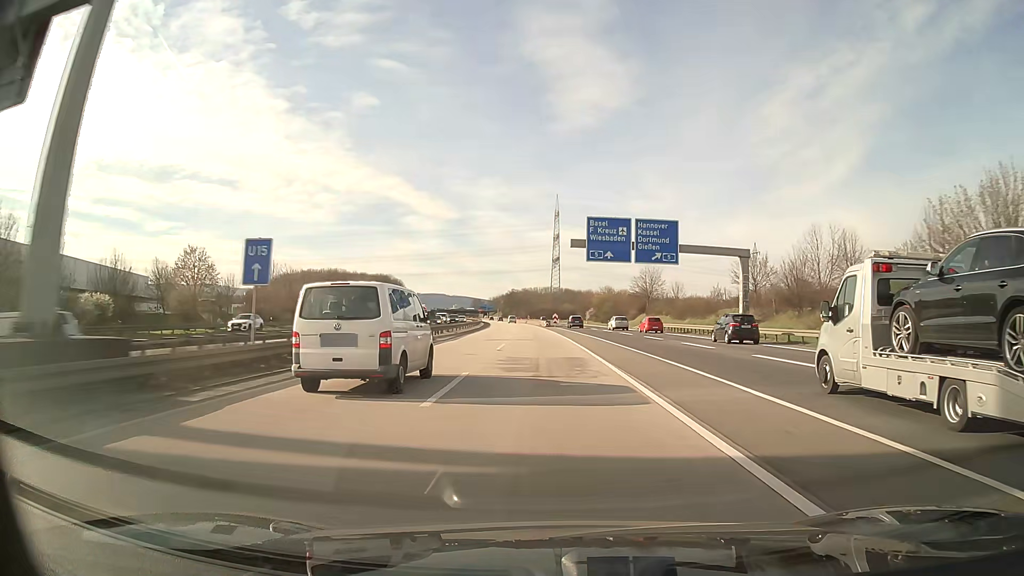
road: motorway_link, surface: asphalt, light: Day
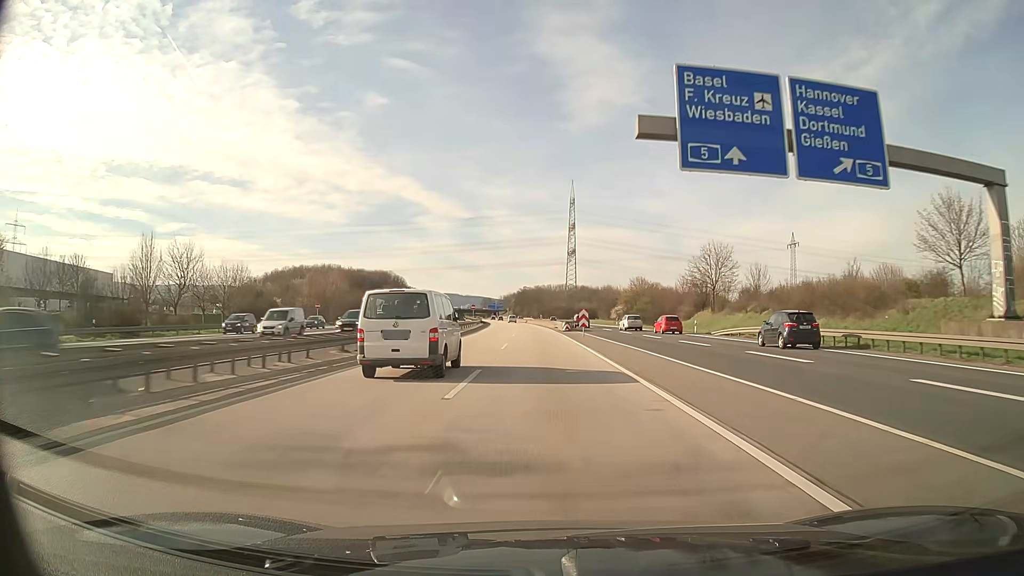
(-0.3, +34.8) m; -1°
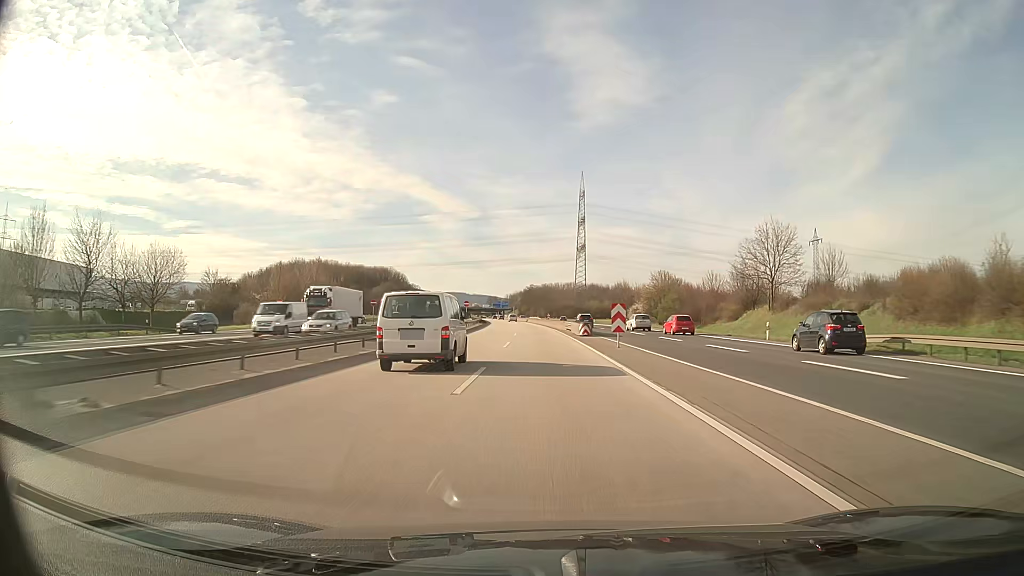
(-0.1, +17.4) m; -1°
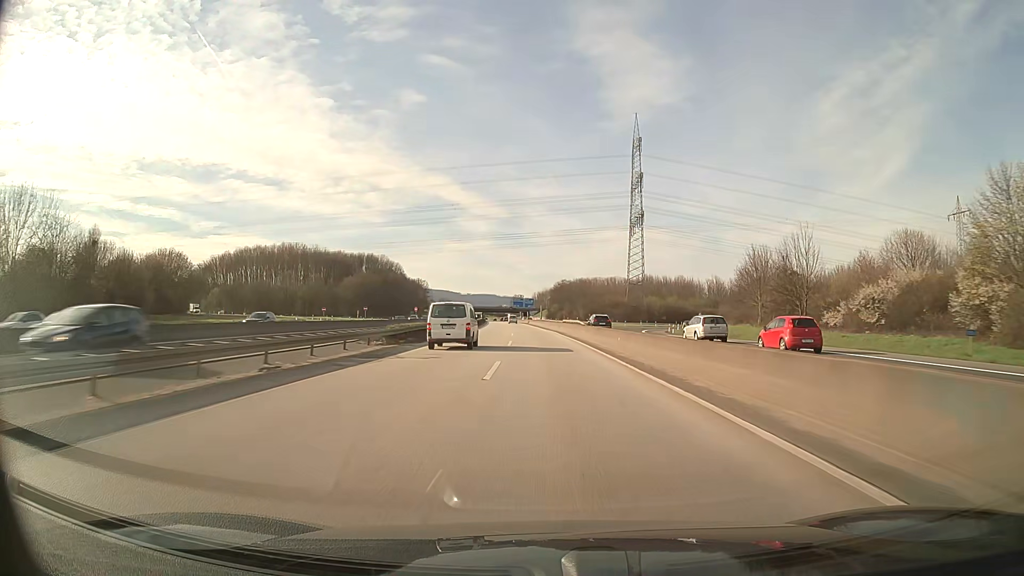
(-2.1, +87.0) m; -3°
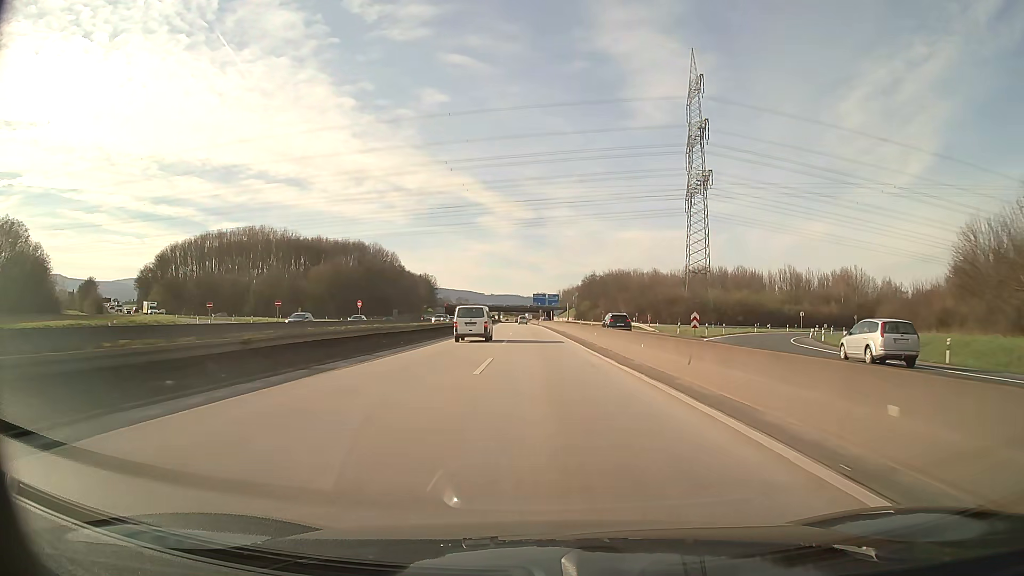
(-1.0, +52.2) m; -2°
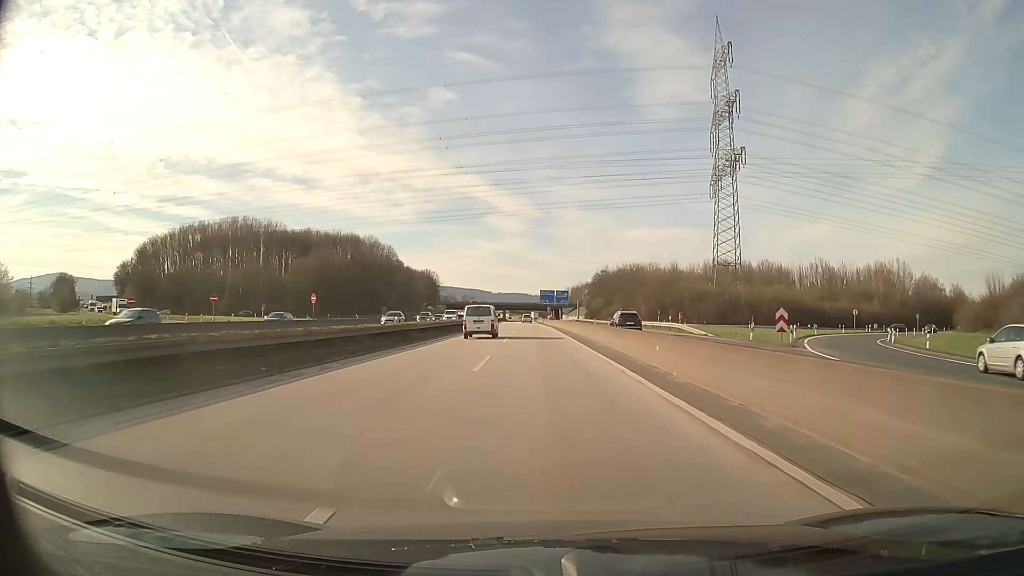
(-0.1, +17.4) m; -1°
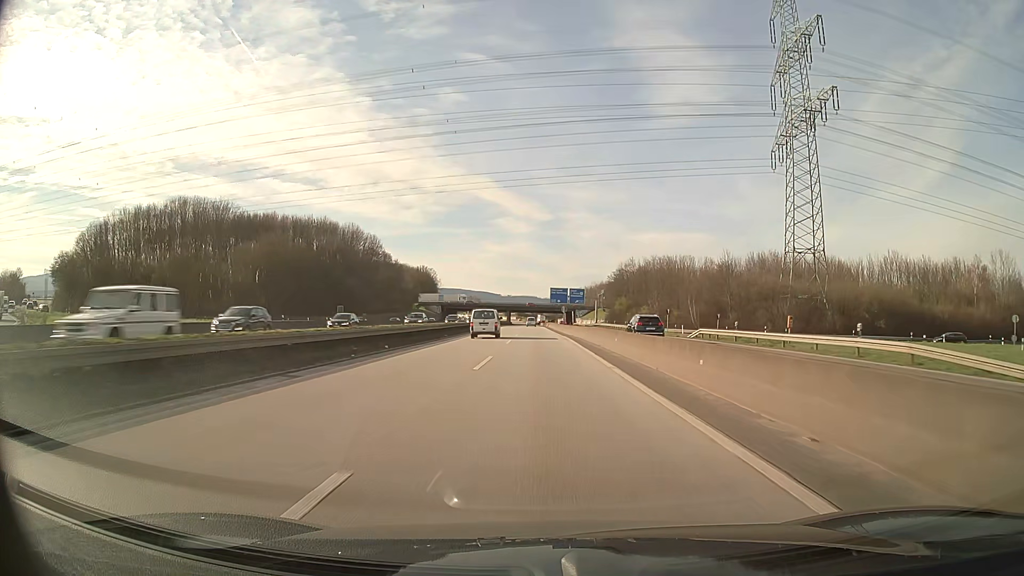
(-0.3, +34.8) m; -1°
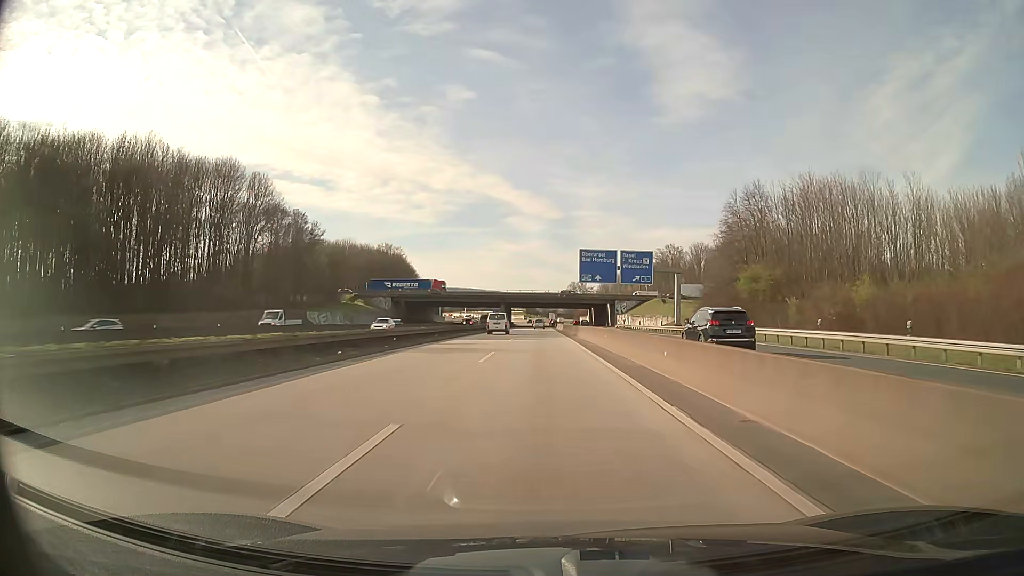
(-0.8, +87.1) m; -1°
(0, +10) (0, +20) (0, +30) (0, +40) (0, +50) (0, +60) (0, +70) (0, +80) (0, +90) (0, +100) m
